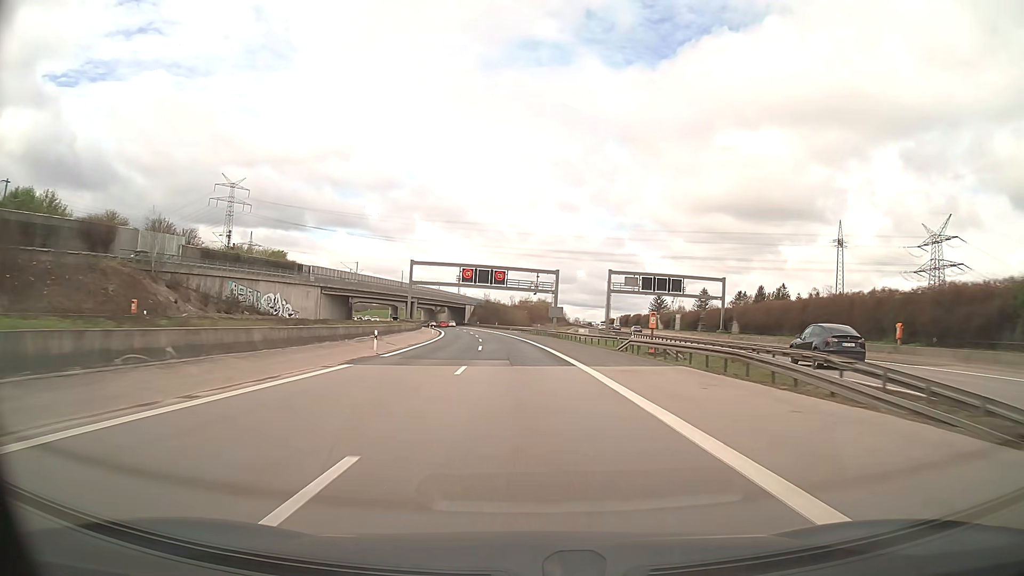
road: motorway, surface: asphalt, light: Day
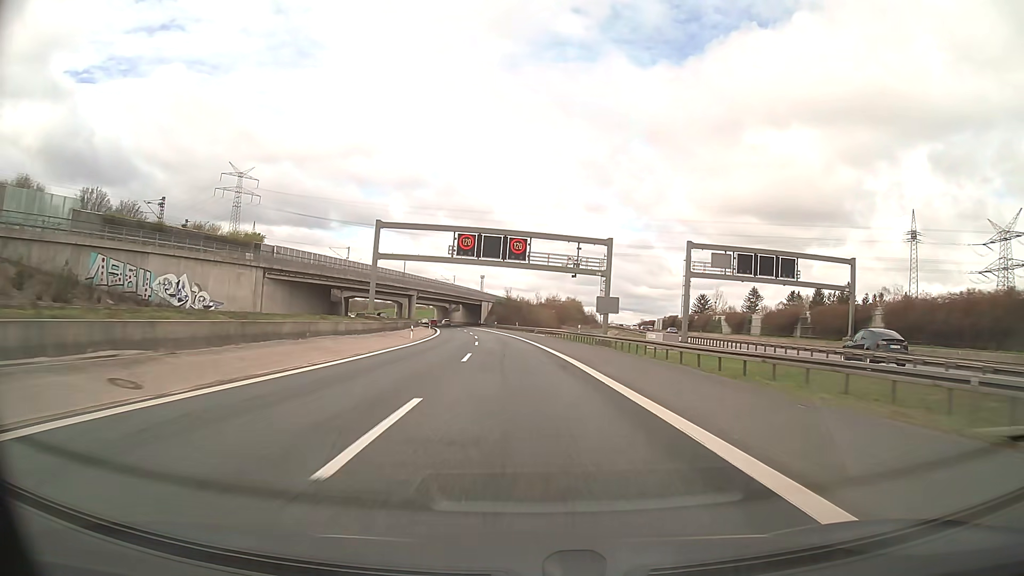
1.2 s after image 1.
(-0.6, +31.6) m; -2°
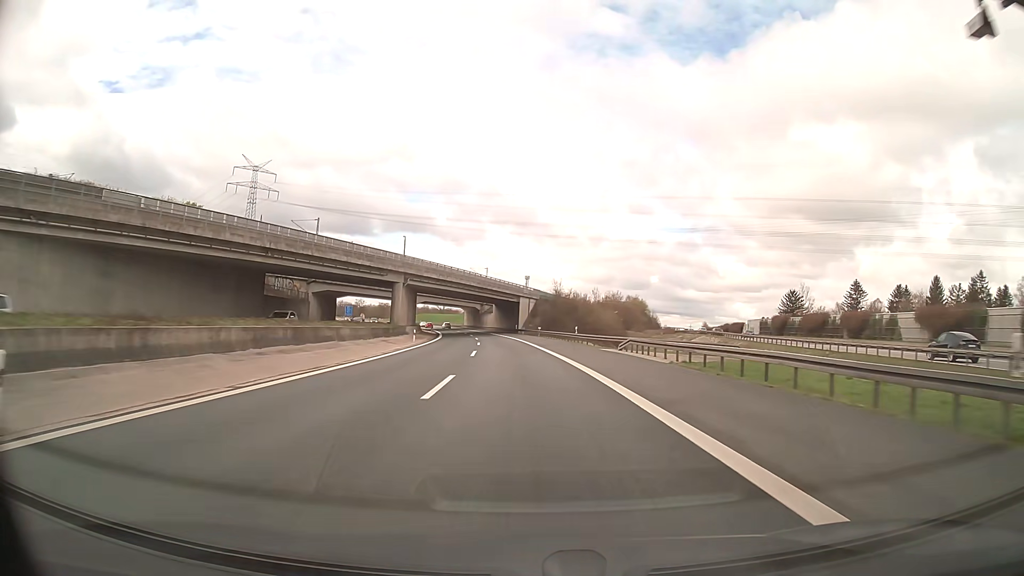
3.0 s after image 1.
(-1.7, +47.3) m; -4°
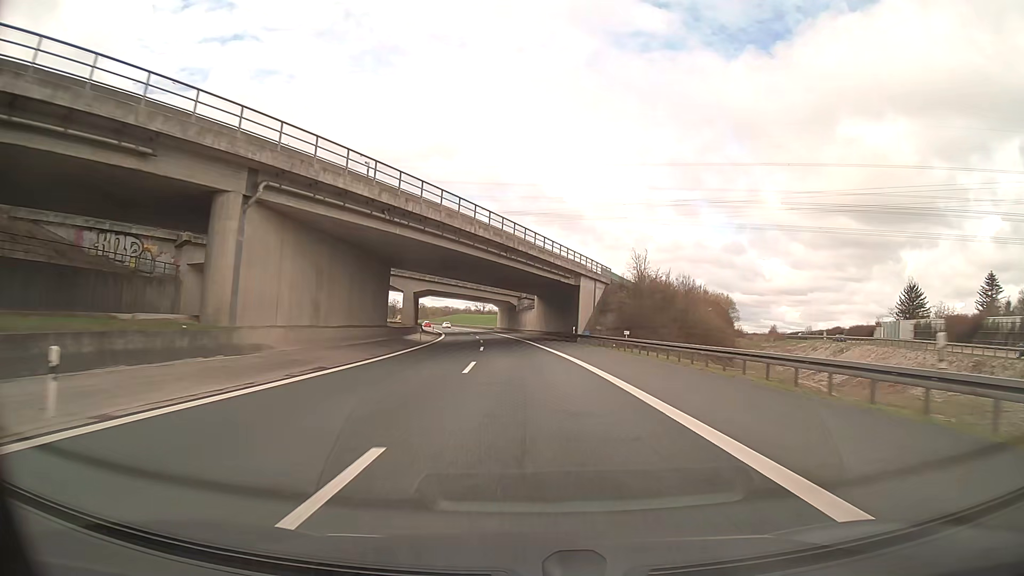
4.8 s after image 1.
(-1.9, +47.3) m; -4°
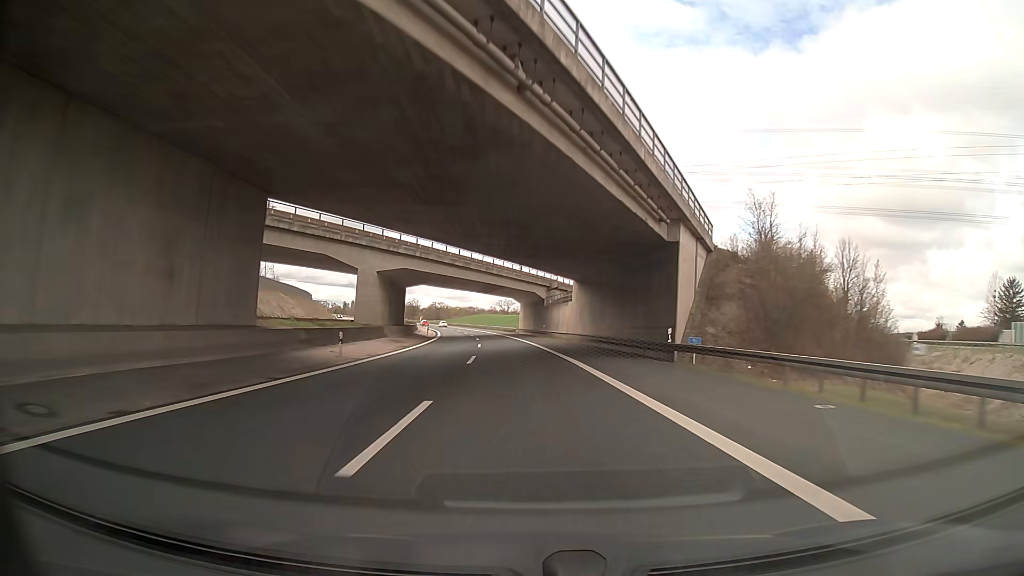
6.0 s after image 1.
(-0.6, +31.6) m; -2°
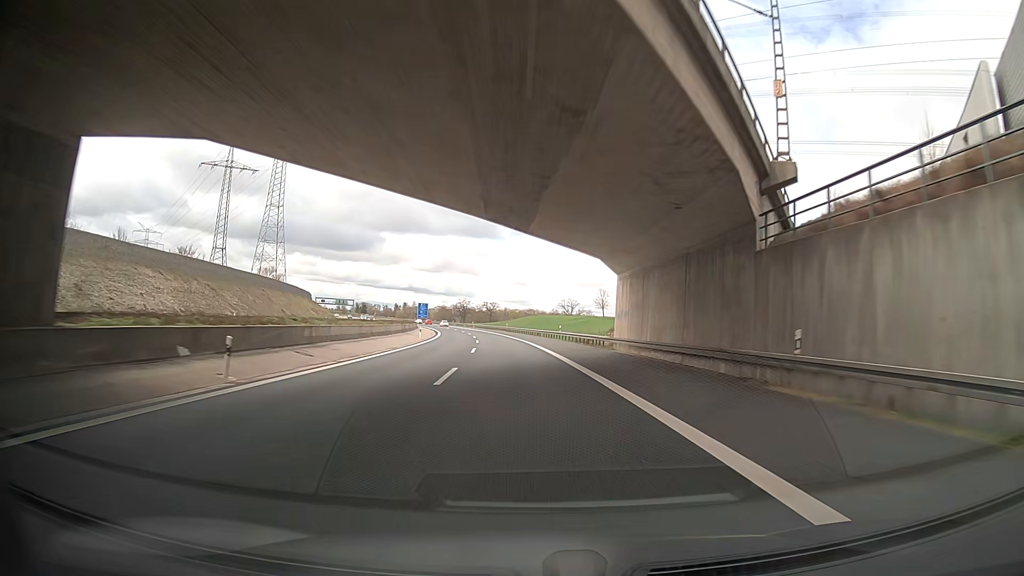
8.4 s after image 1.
(-2.1, +63.1) m; -3°
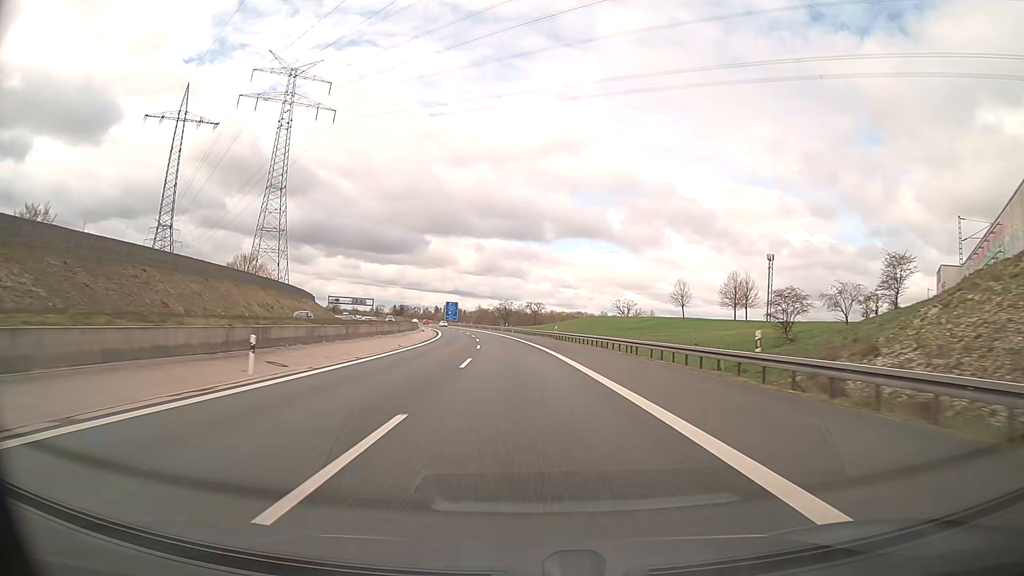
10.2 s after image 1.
(-3.0, +47.2) m; -6°
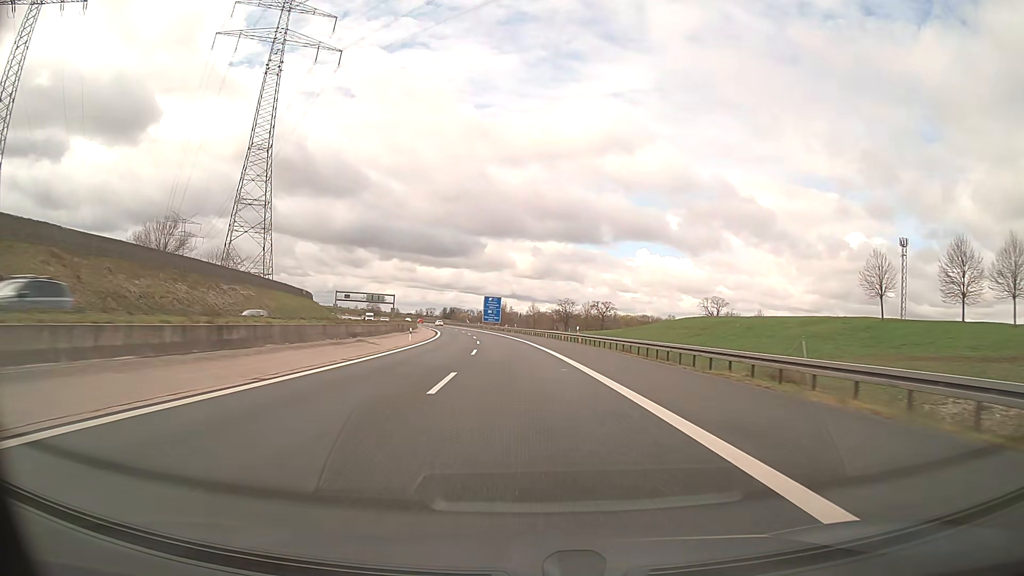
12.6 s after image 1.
(-2.9, +63.0) m; -5°
(0, +10) (0, +20) (-1, +30) (-1, +40) (-2, +50) (-2, +60) (-3, +70) (-4, +80) (-5, +90) (-7, +100) m
